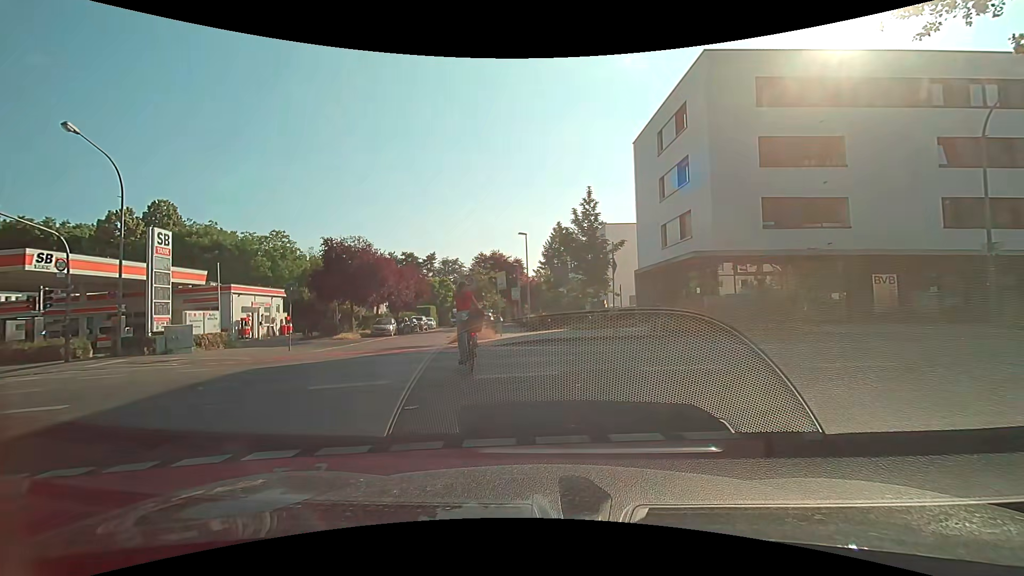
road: residential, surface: asphalt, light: Day
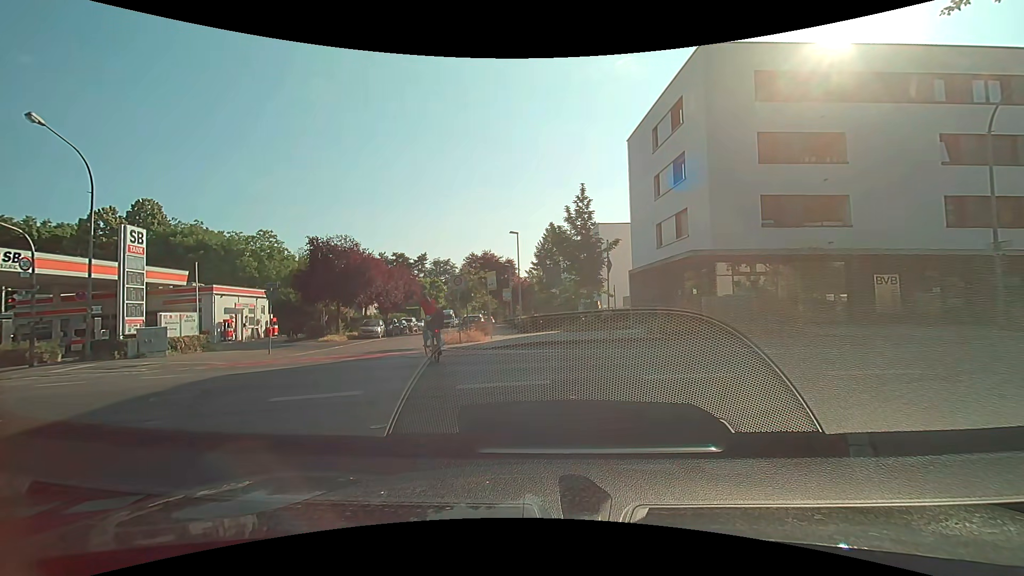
(0.0, +0.9) m; 0°
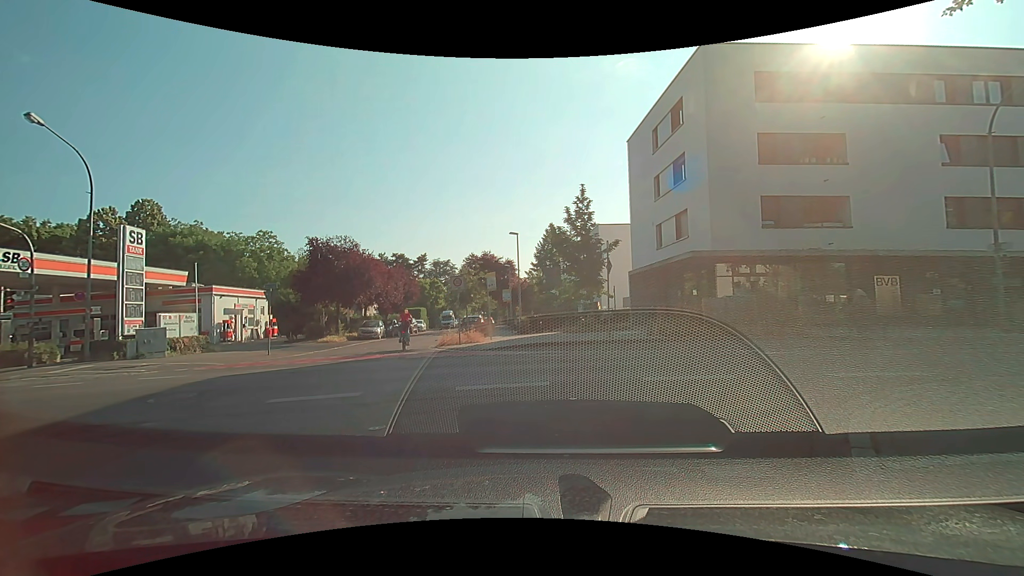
(0.0, +0.1) m; 0°
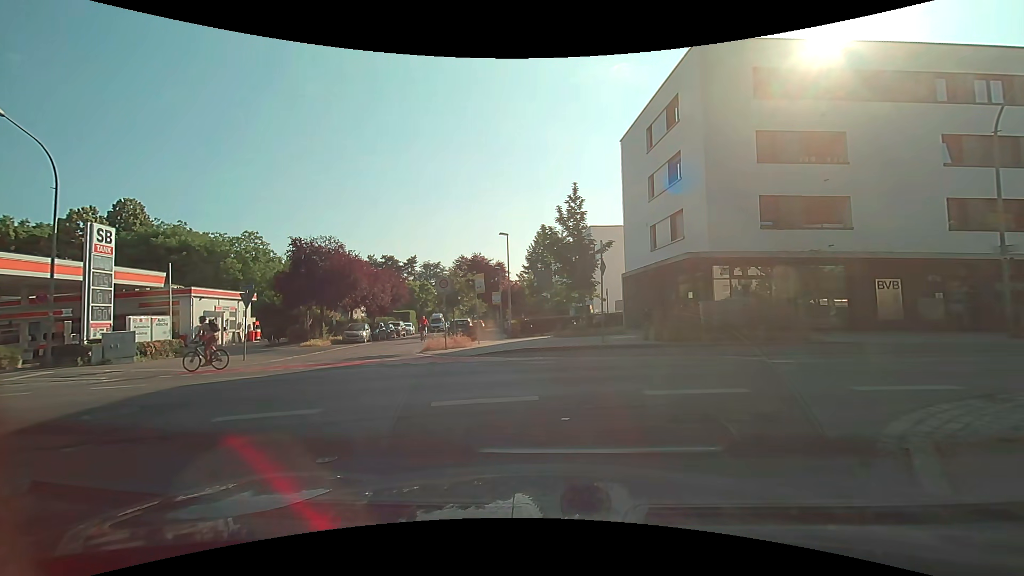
(0.0, +1.0) m; 0°
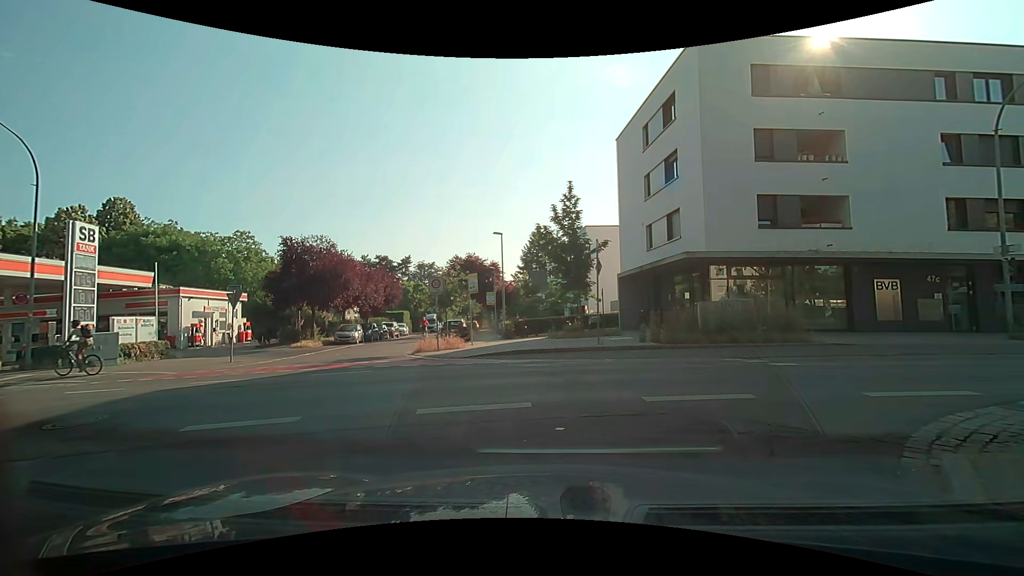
(0.0, +0.4) m; 0°
